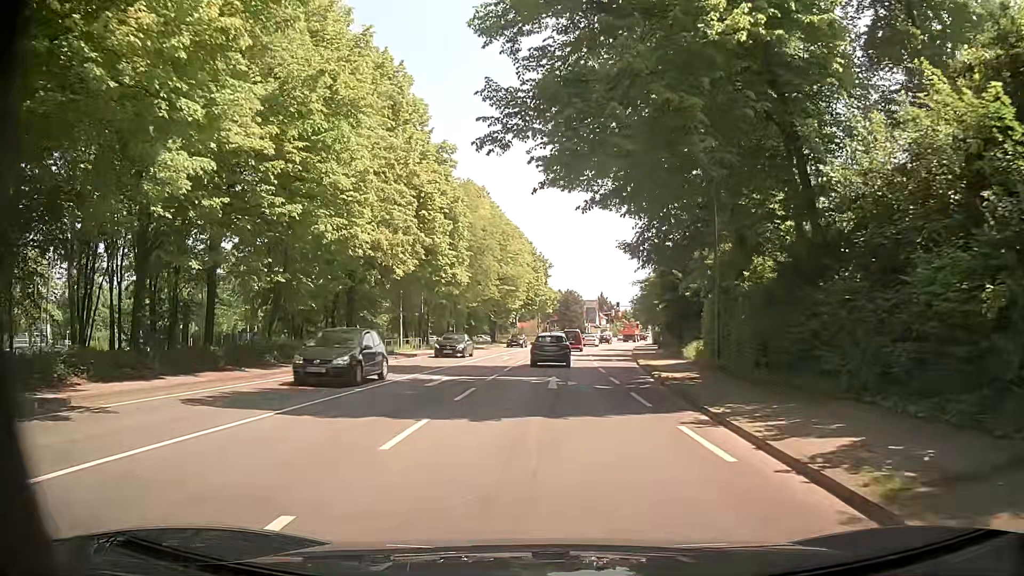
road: primary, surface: asphalt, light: Day
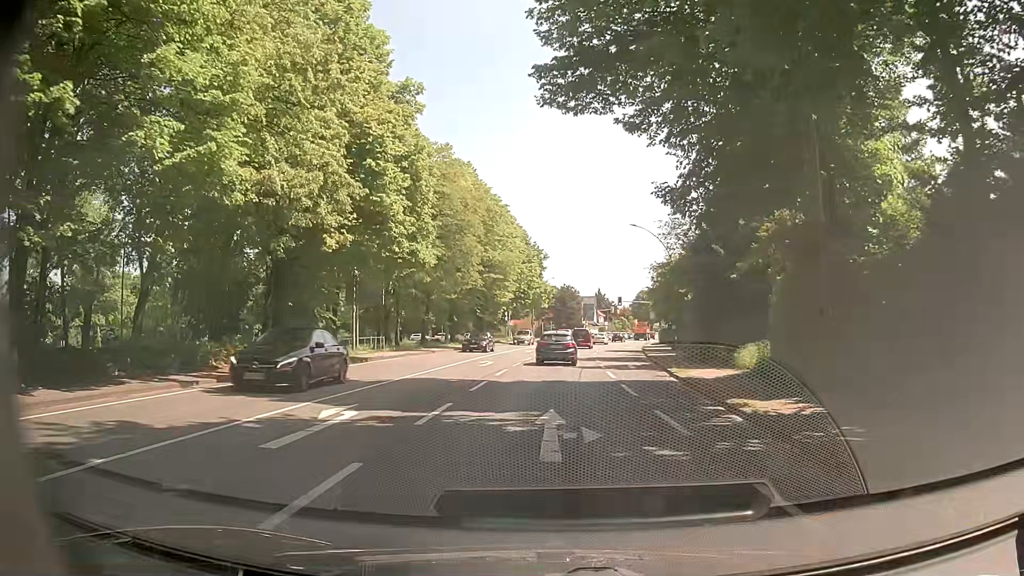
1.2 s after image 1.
(+0.1, +10.1) m; +1°
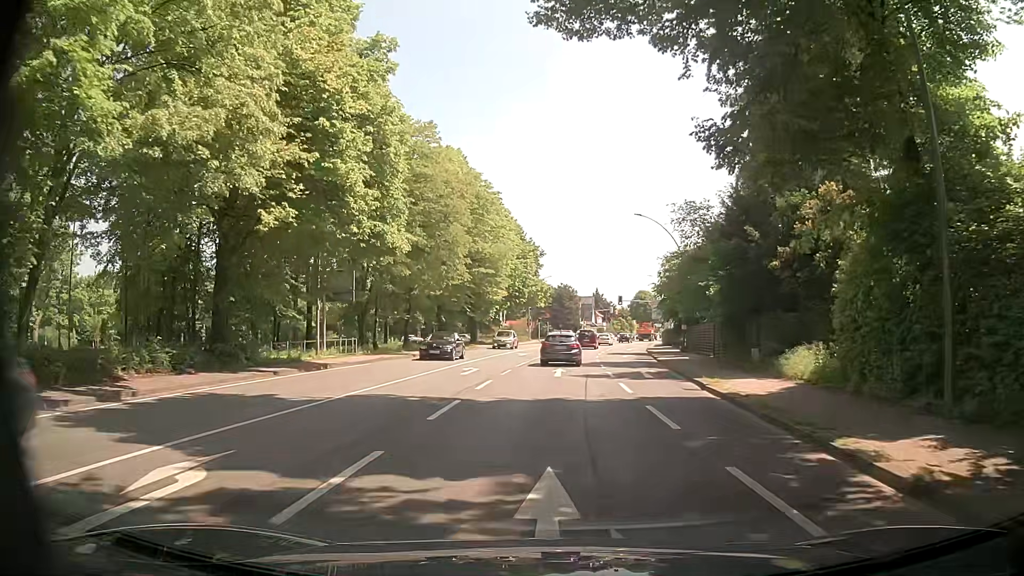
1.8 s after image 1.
(+0.1, +5.2) m; +1°
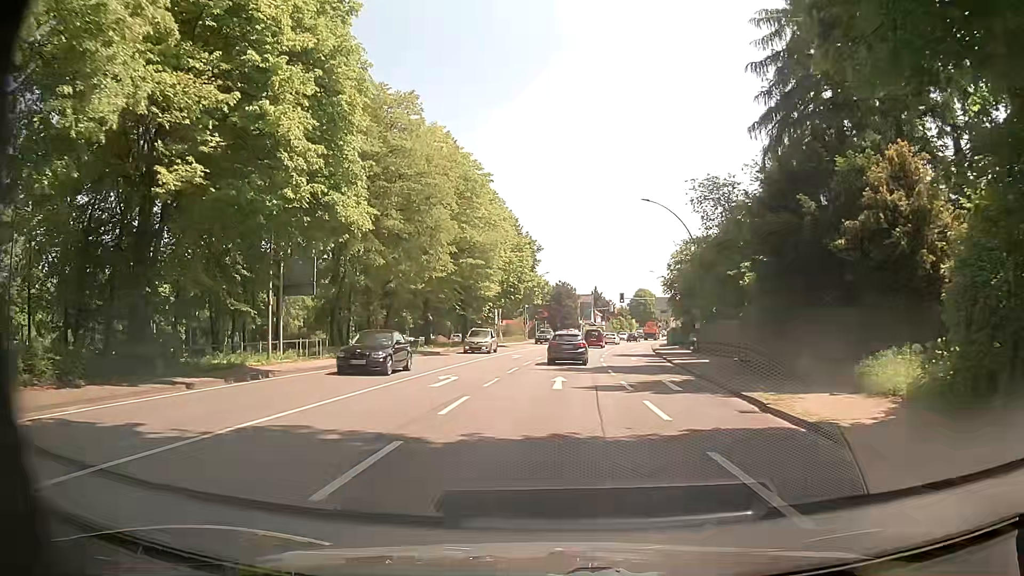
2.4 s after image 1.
(0.0, +5.3) m; -1°
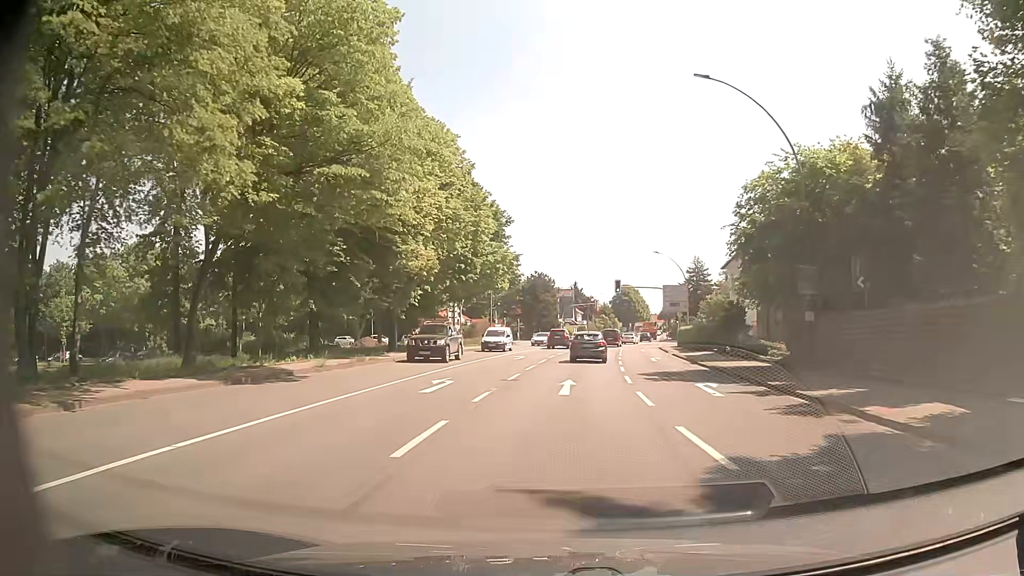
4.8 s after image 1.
(+0.4, +22.2) m; +2°
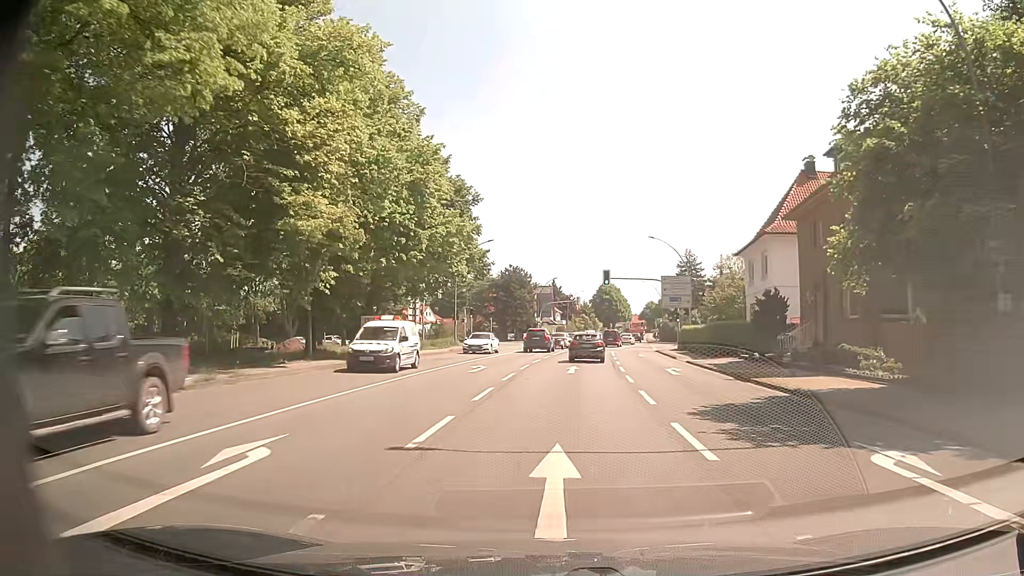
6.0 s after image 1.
(+0.3, +11.5) m; +3°
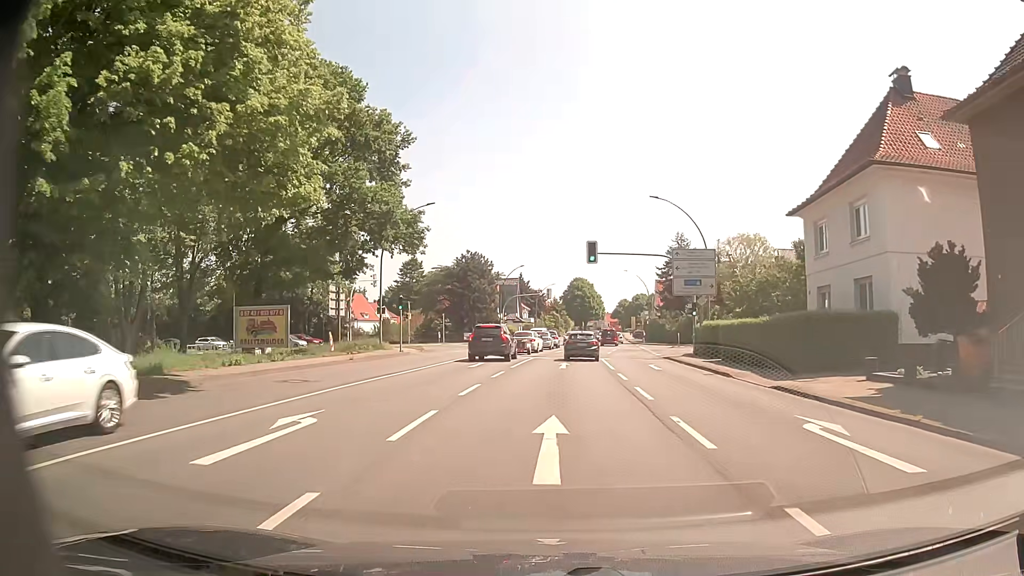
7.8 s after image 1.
(+0.3, +17.5) m; +2°
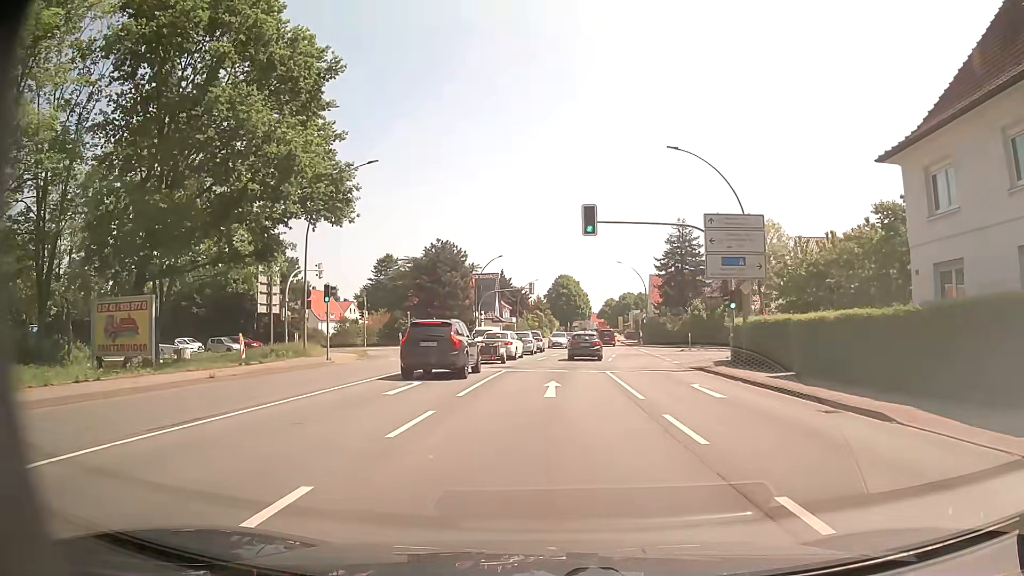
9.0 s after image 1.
(+0.1, +11.7) m; +1°
(0, +10) (0, +20) (+1, +30) (+2, +40) (+3, +50) (+5, +60) (+6, +70) (+7, +80) (+8, +90) (+9, +100) m
